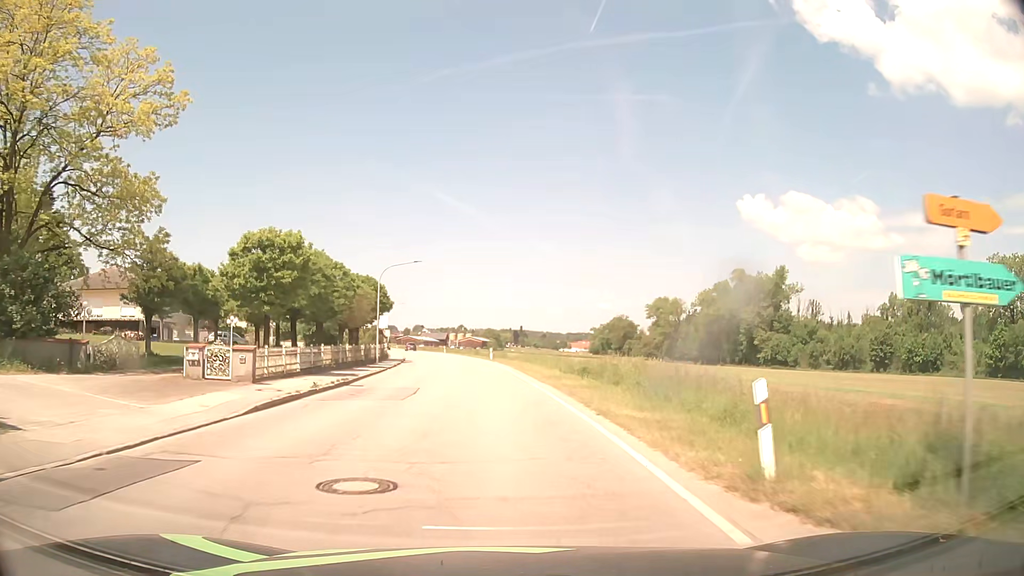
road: secondary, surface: asphalt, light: Day
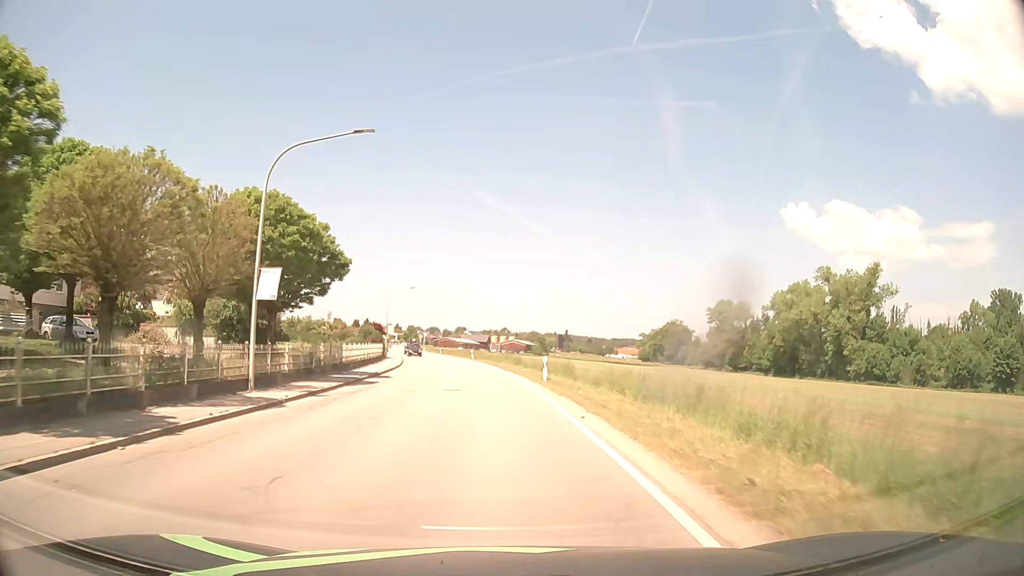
(-0.9, +30.1) m; -4°
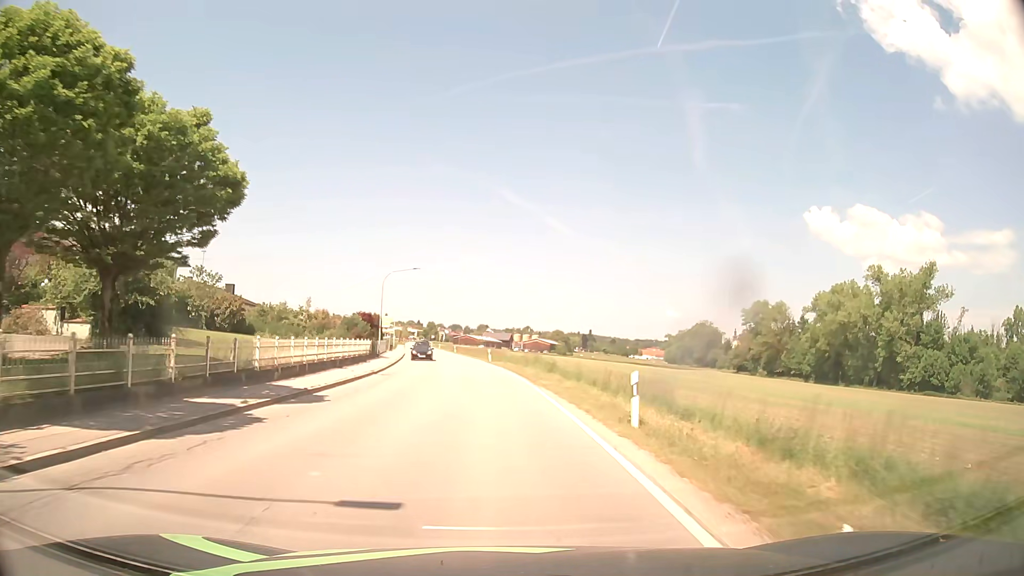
(-0.2, +15.2) m; -2°
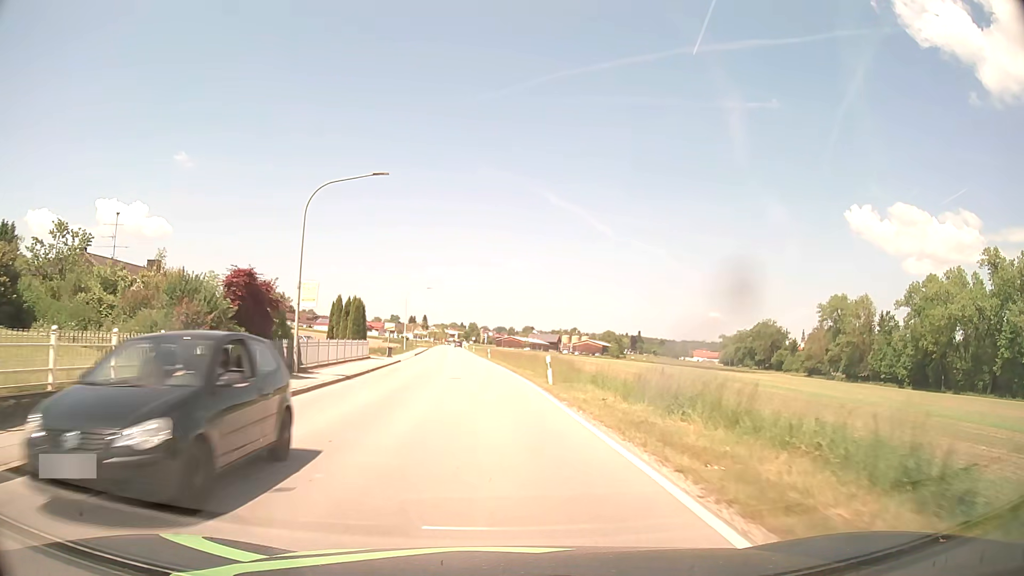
(-1.0, +31.2) m; -4°
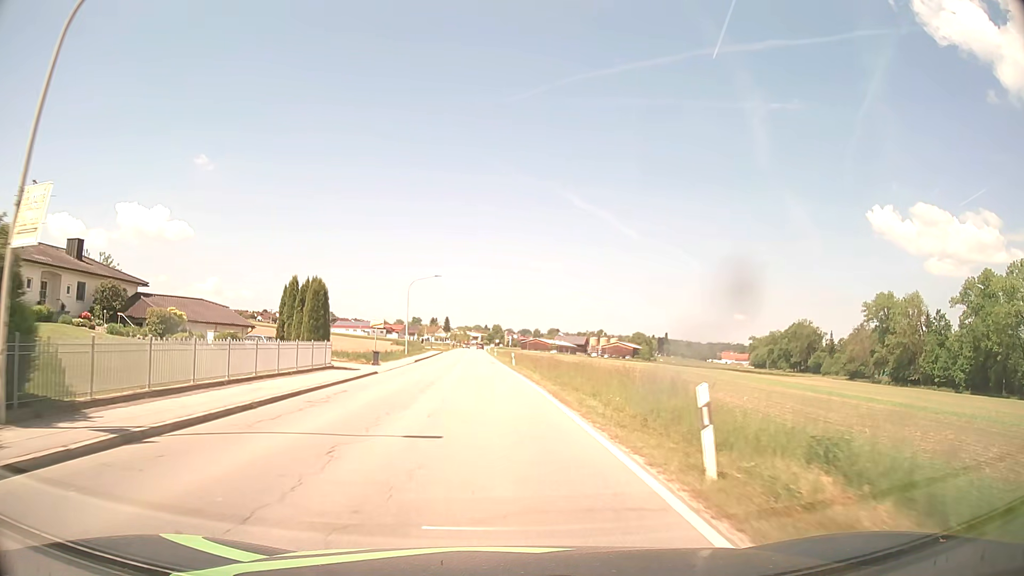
(-0.3, +16.3) m; -2°
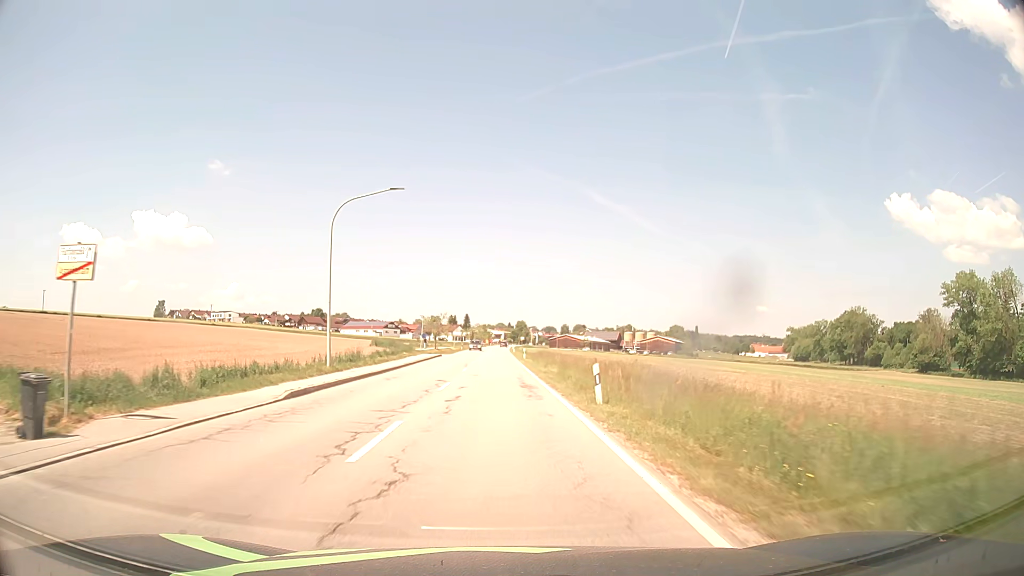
(-1.0, +34.3) m; -3°
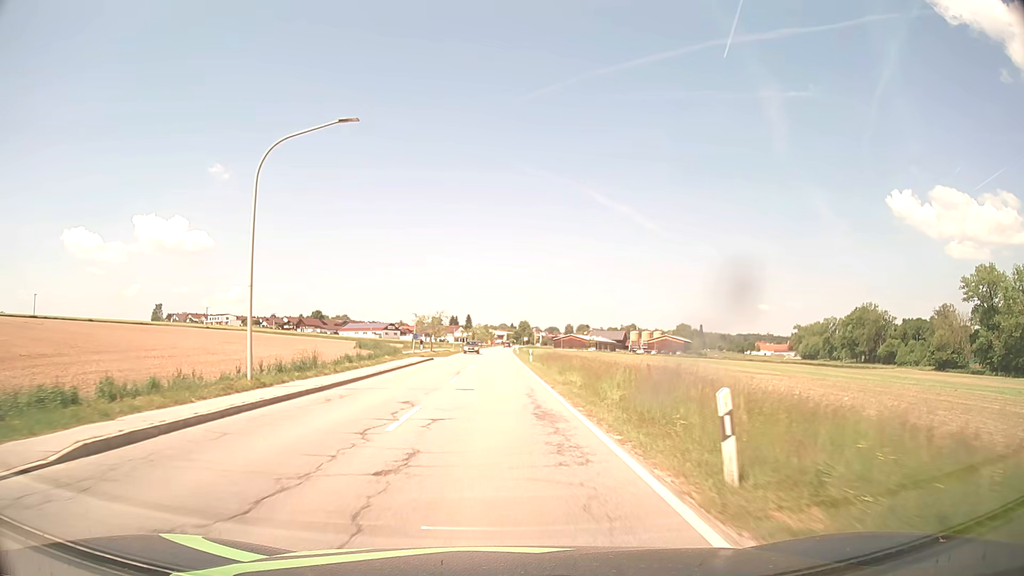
(0.0, +8.9) m; 0°
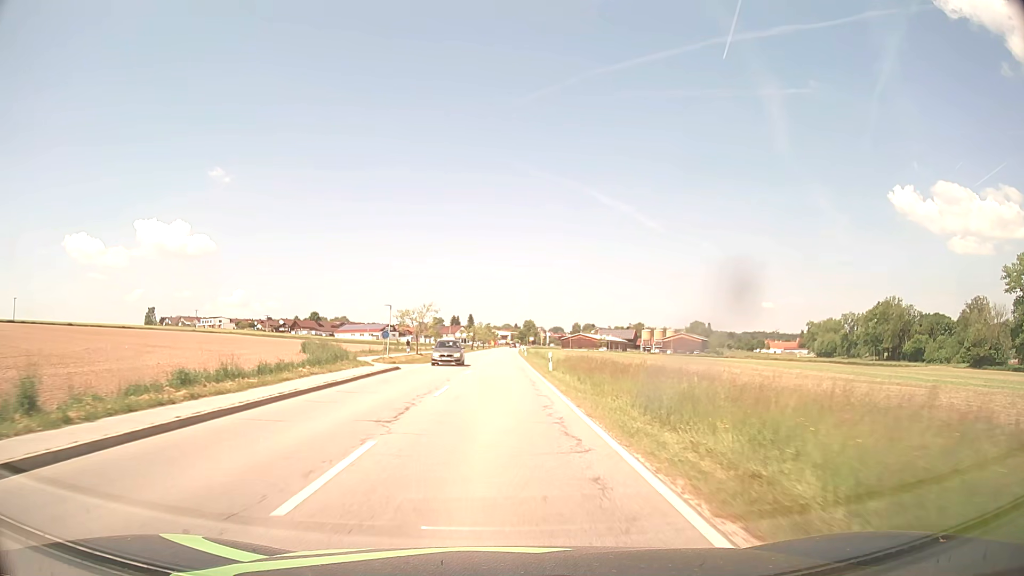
(-0.1, +18.1) m; -1°
(0, +10) (0, +20) (0, +30) (0, +40) (0, +50) (0, +60) (0, +70) (0, +80) (0, +90) (0, +100) m
